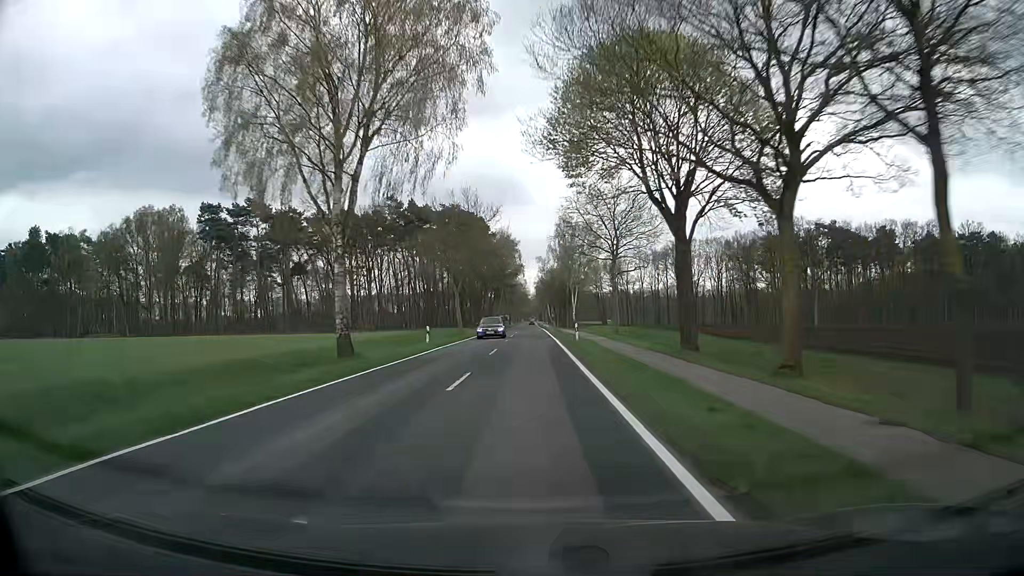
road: secondary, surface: asphalt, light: Day
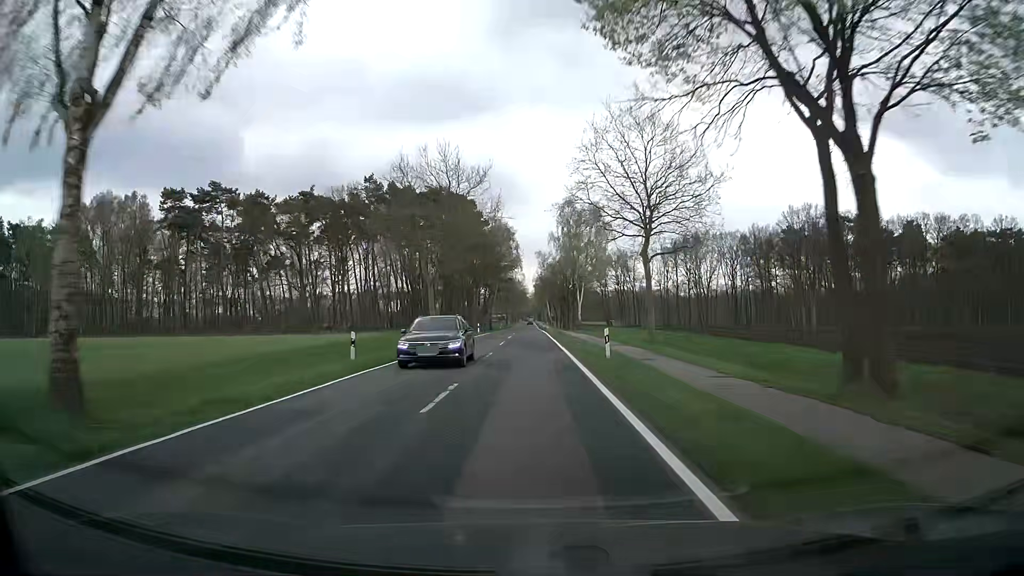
(0.0, +14.8) m; 0°
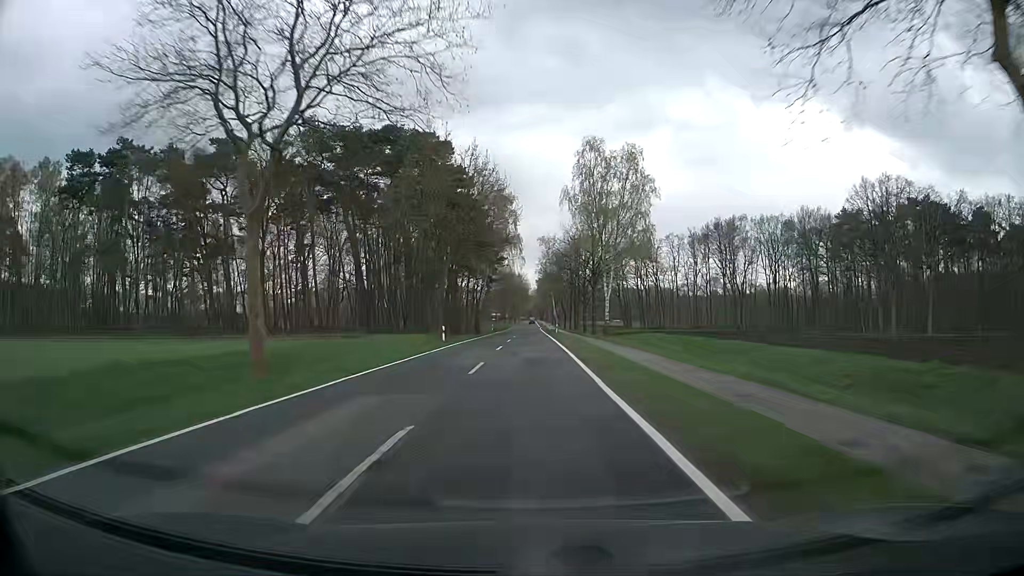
(-0.1, +29.1) m; 0°
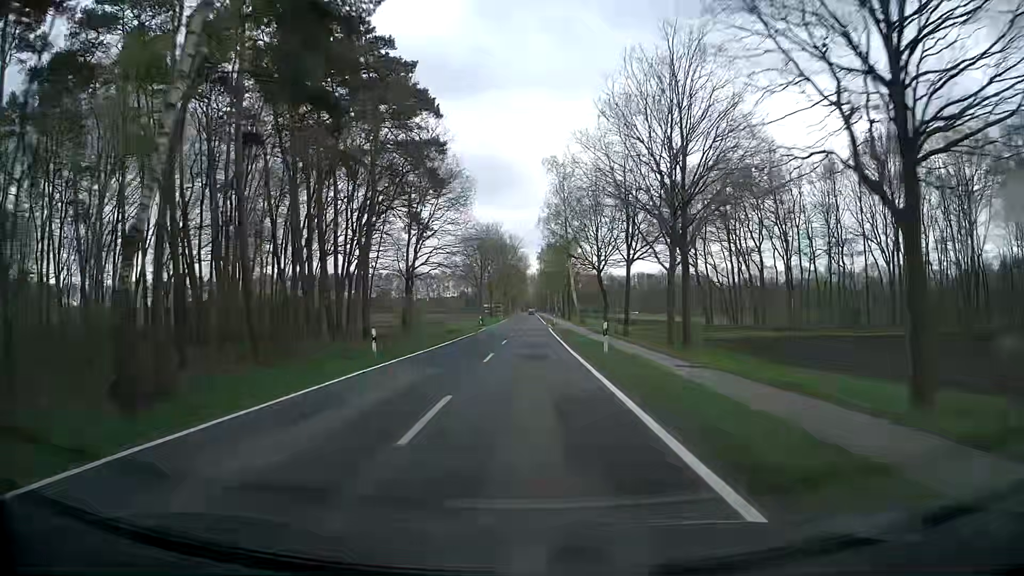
(0.0, +68.9) m; 0°
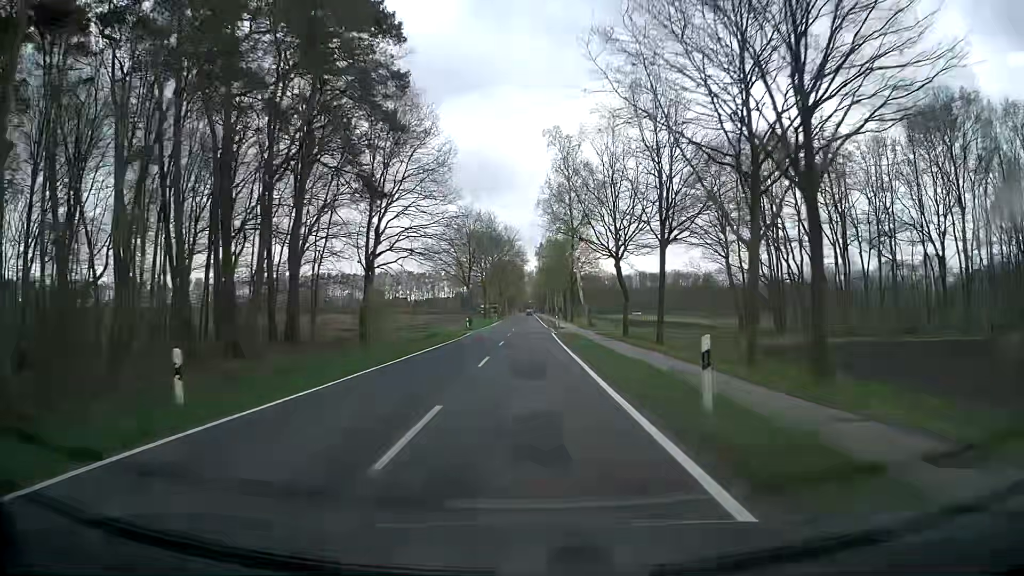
(0.0, +13.1) m; +1°
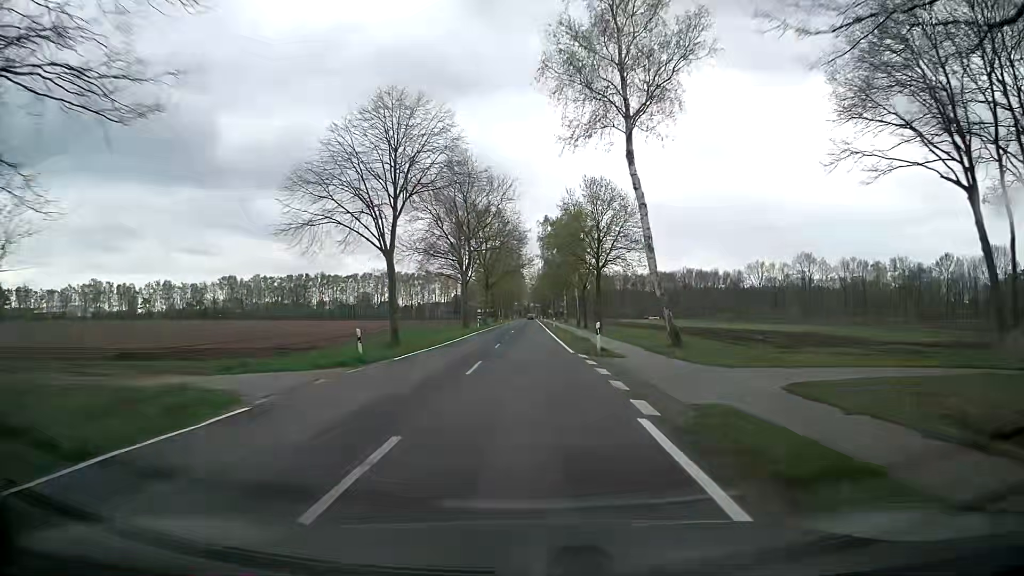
(-0.3, +38.7) m; -1°
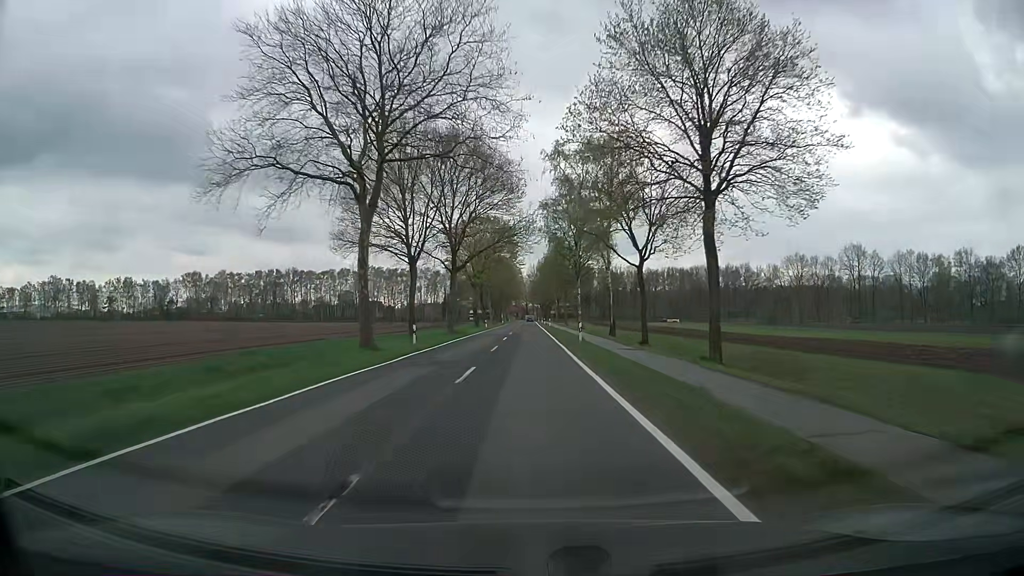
(+0.1, +37.9) m; 0°
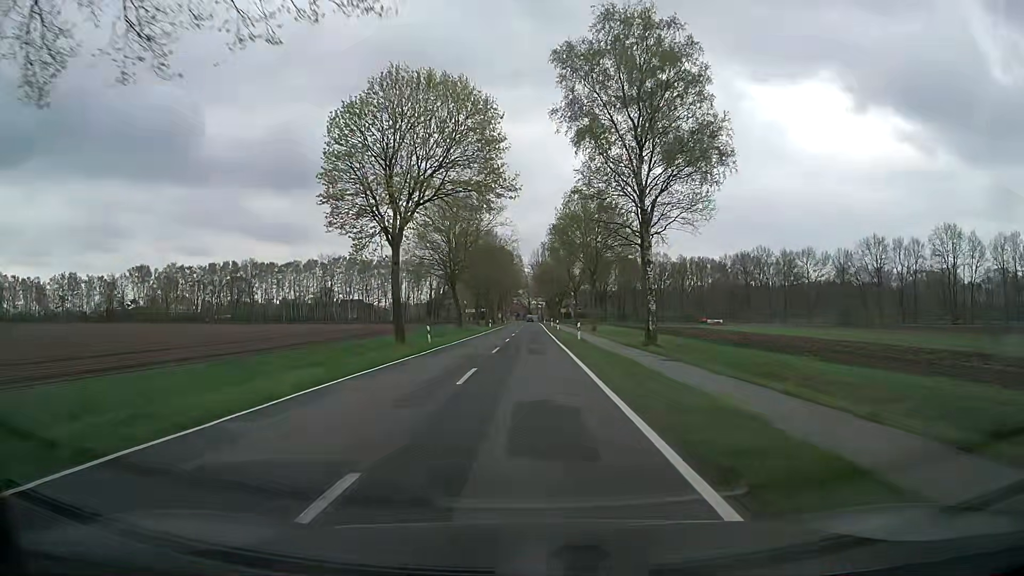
(-0.1, +47.9) m; 0°
(0, +10) (0, +20) (0, +30) (0, +40) (0, +50) (0, +60) (0, +70) (0, +80) (0, +90) (0, +100) m
